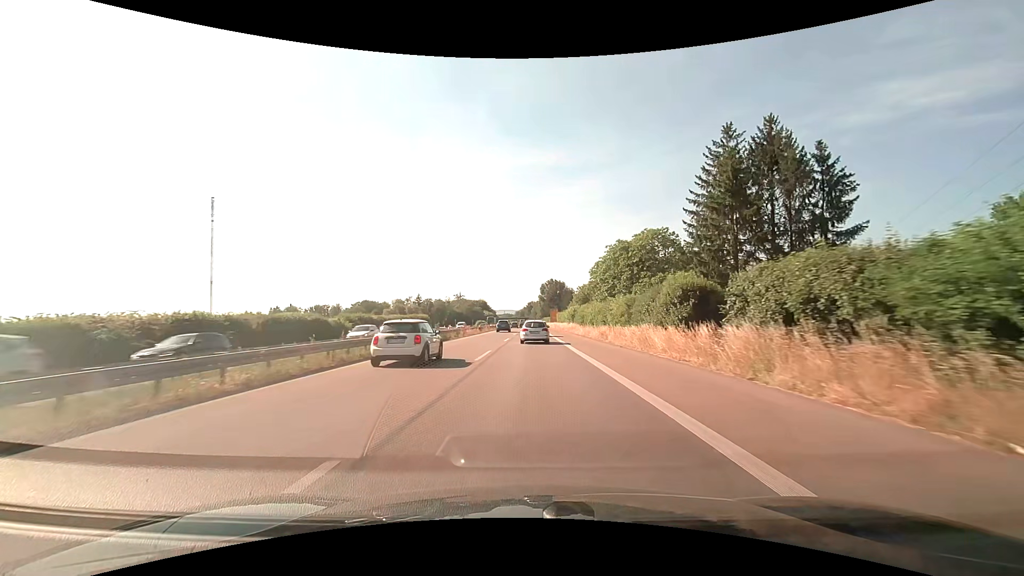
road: trunk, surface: asphalt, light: Day
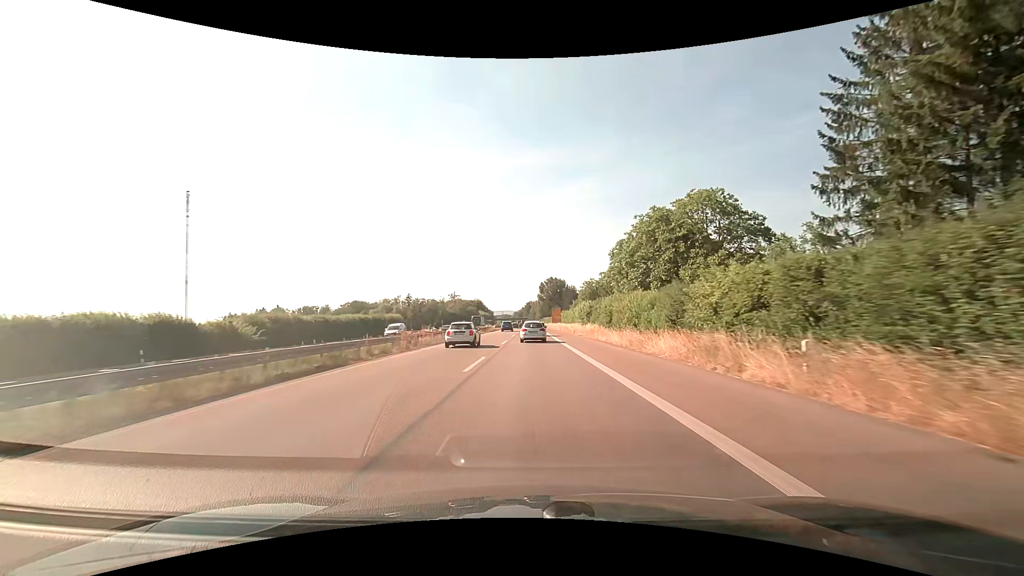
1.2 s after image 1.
(0.0, +22.0) m; 0°
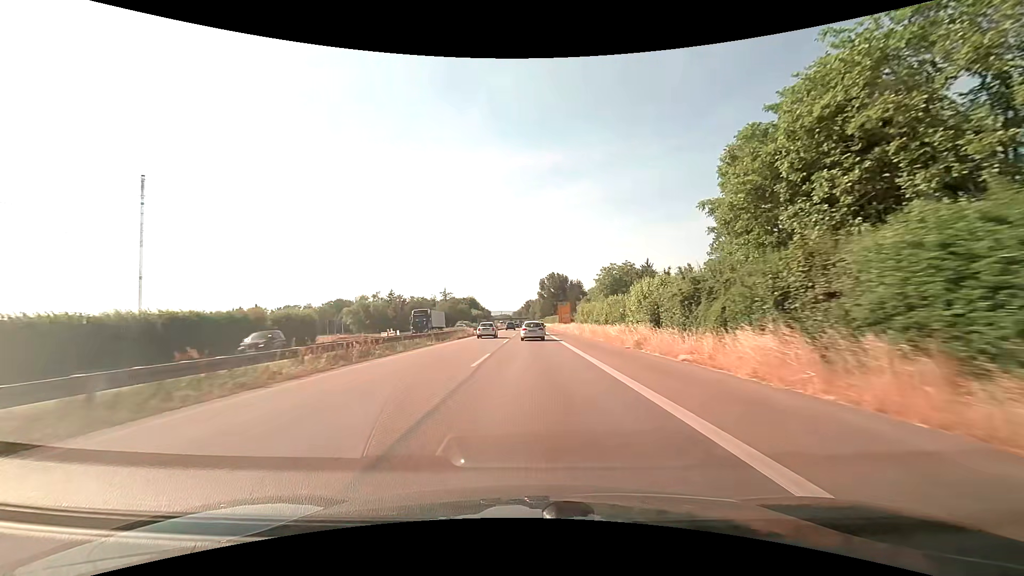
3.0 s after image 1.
(0.0, +35.7) m; 0°
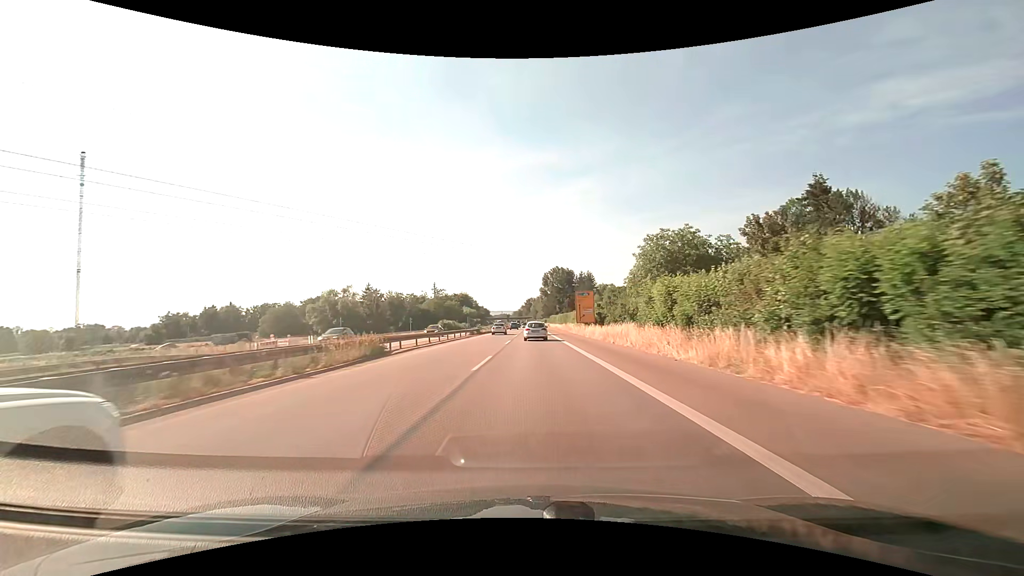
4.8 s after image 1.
(-0.1, +38.4) m; 0°
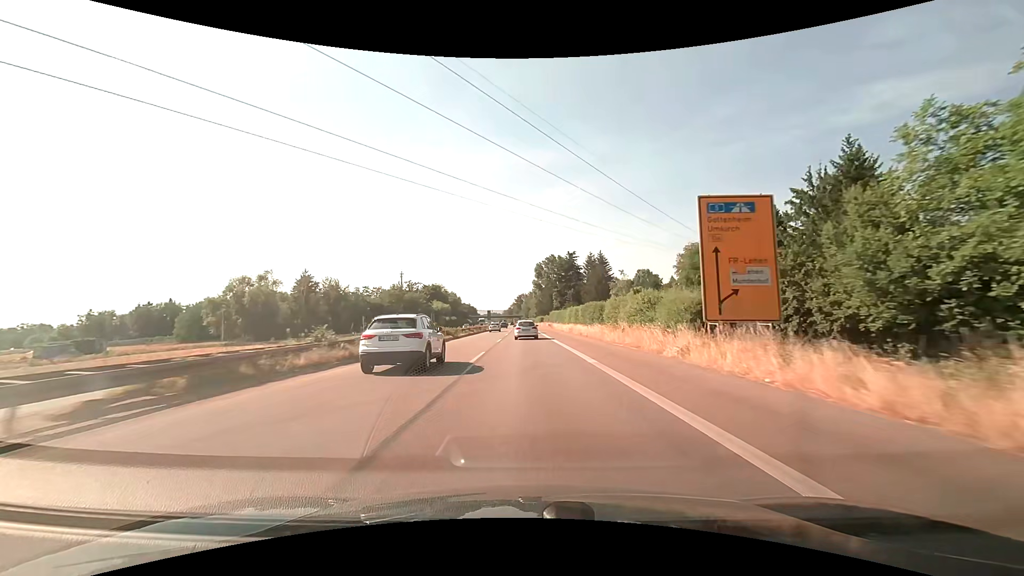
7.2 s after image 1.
(+0.3, +53.5) m; +1°
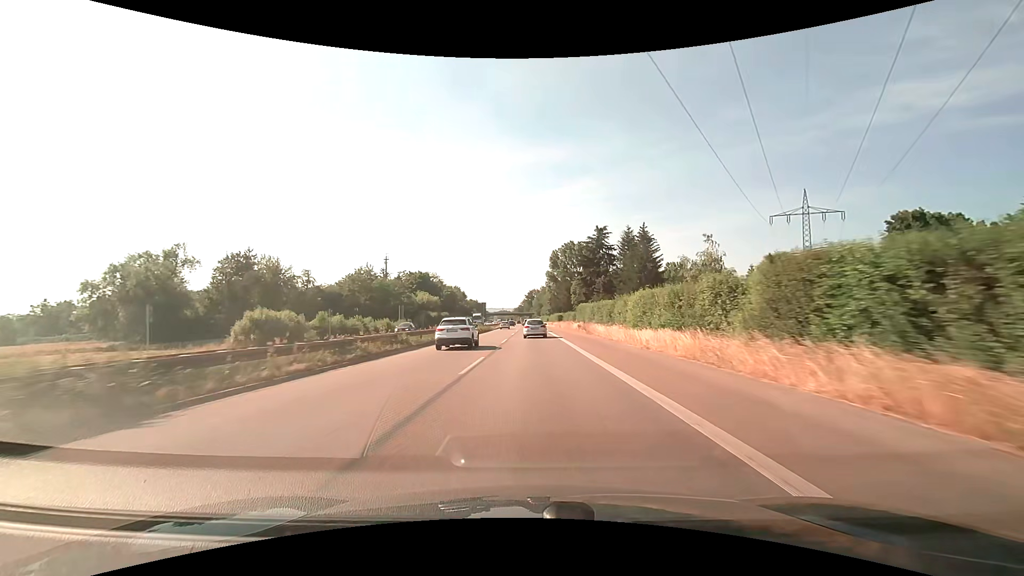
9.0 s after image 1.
(-0.3, +40.2) m; -1°
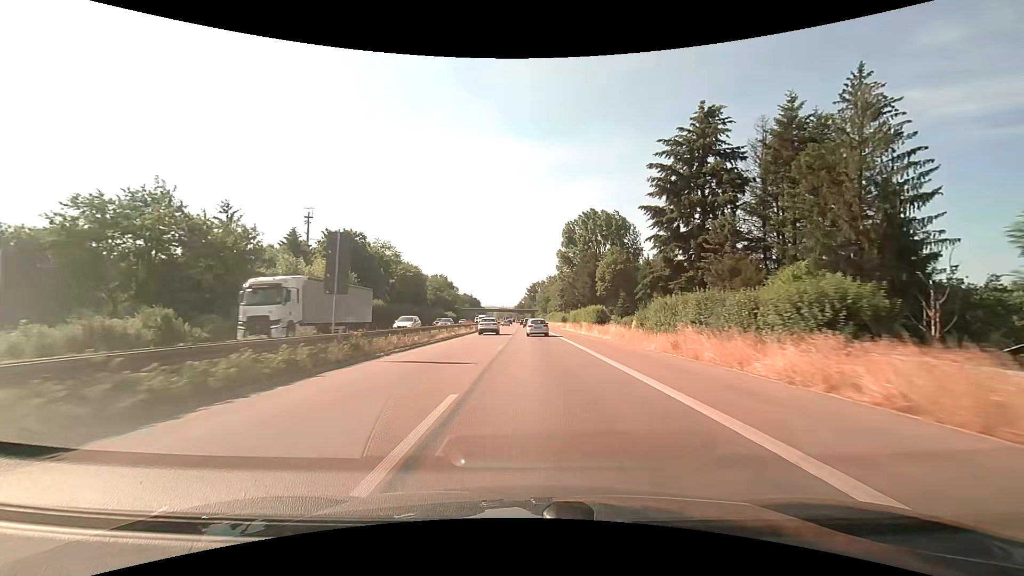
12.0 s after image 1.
(-0.4, +65.1) m; 0°
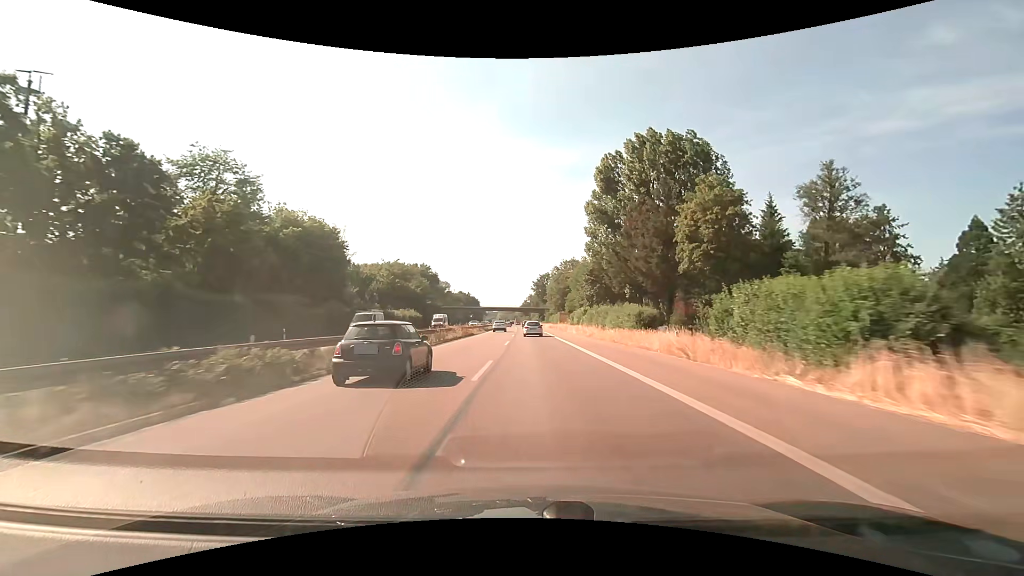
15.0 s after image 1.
(-0.6, +65.1) m; -1°
(0, +10) (0, +20) (0, +30) (0, +40) (0, +50) (0, +60) (-1, +70) (-1, +80) (-1, +90) (-1, +100) m
